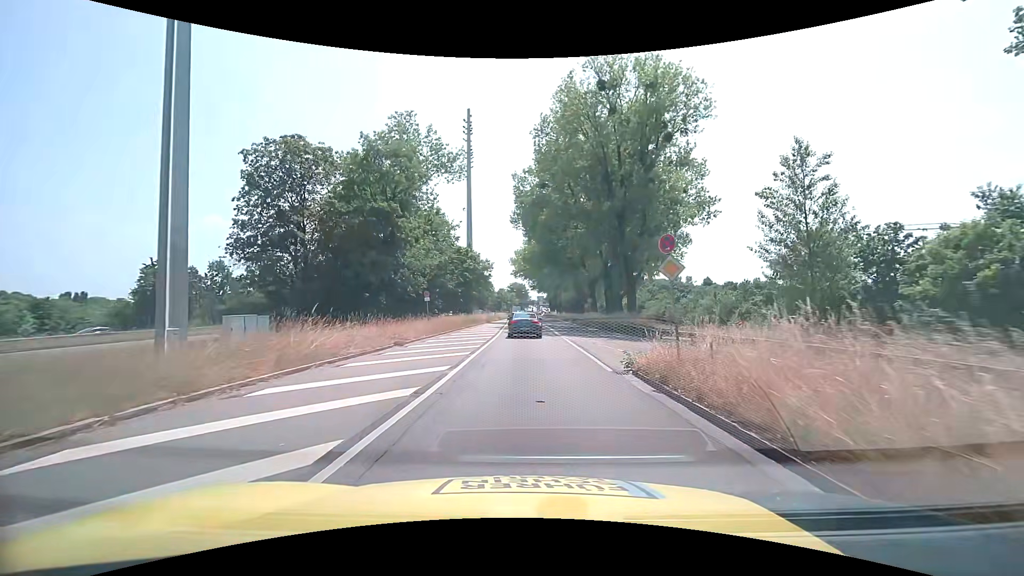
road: trunk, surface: asphalt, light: Day
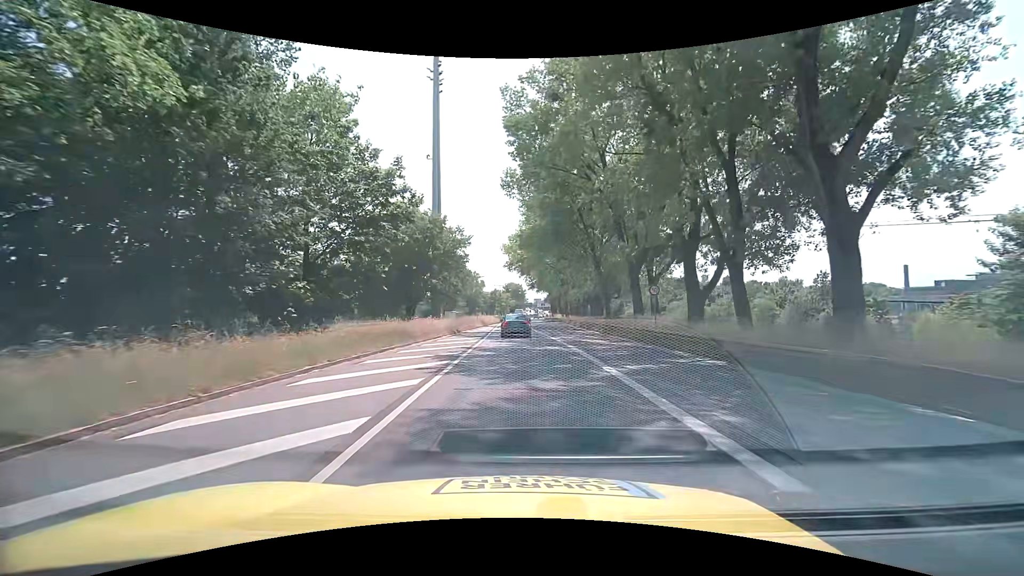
(+0.1, +28.9) m; +1°
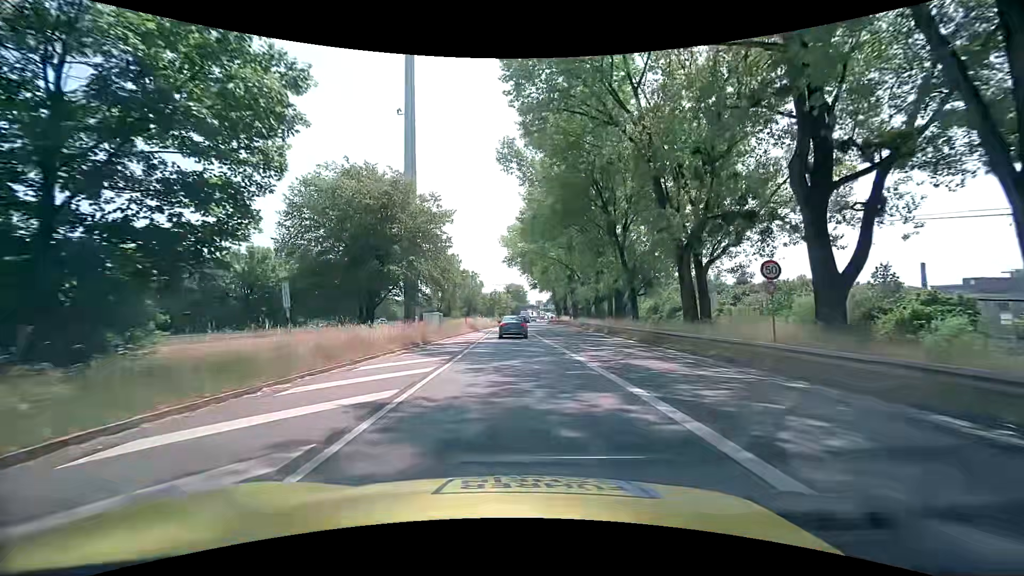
(0.0, +12.8) m; -1°
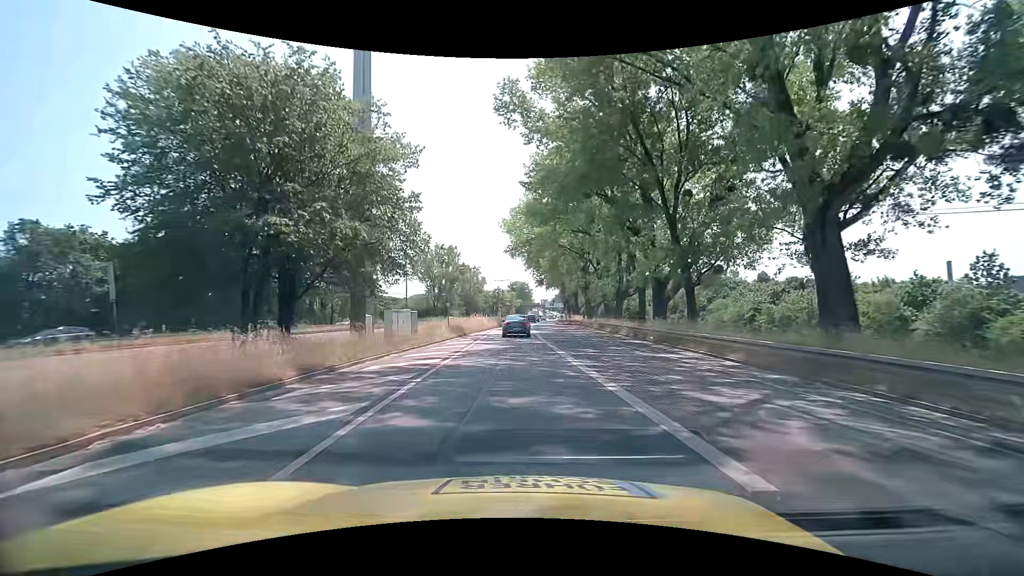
(0.0, +13.5) m; -1°
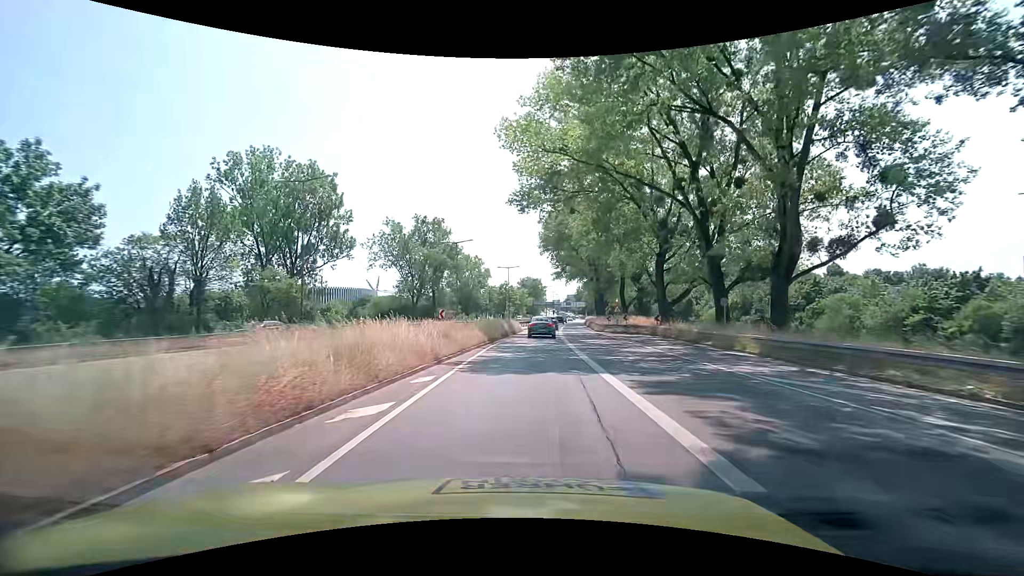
(-0.4, +35.6) m; -1°
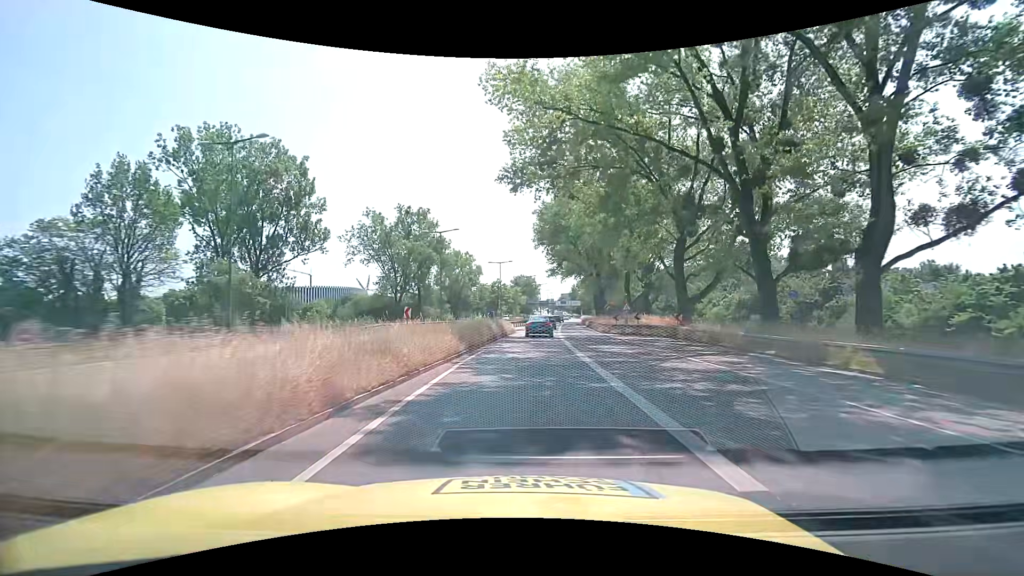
(0.0, +7.2) m; 0°
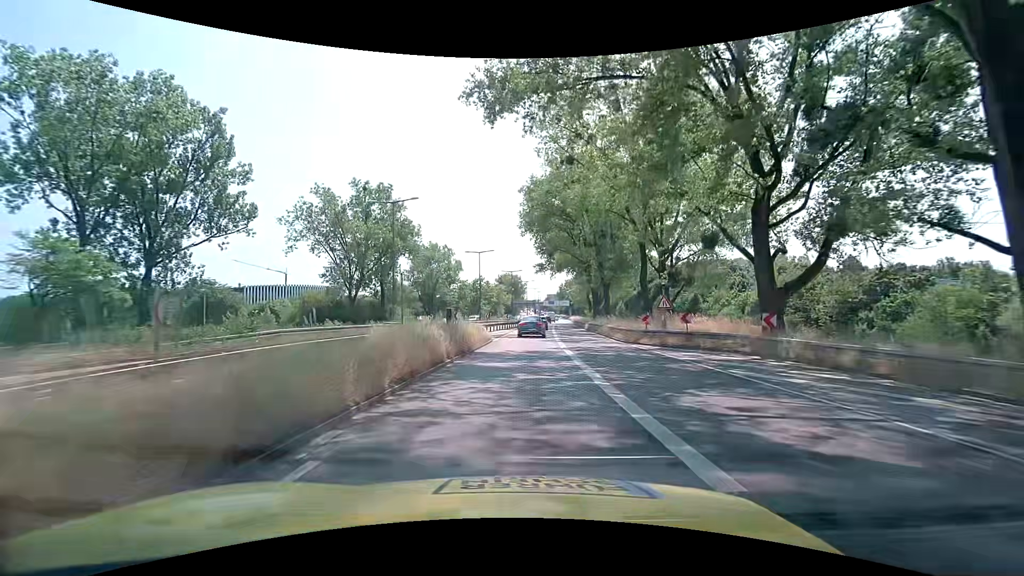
(+0.2, +14.5) m; +2°
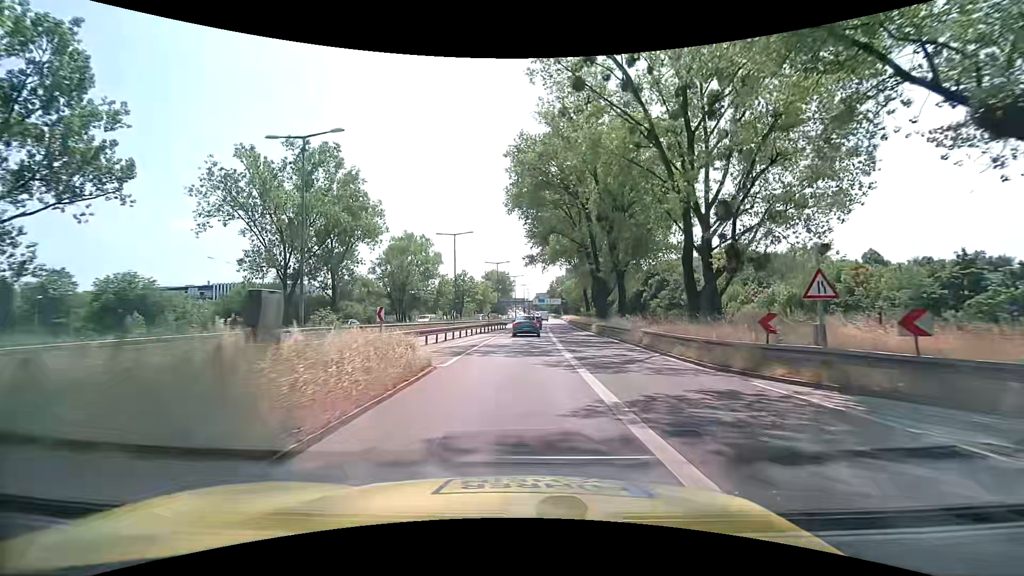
(+0.2, +14.6) m; +2°
(0, +10) (0, +20) (0, +30) (0, +40) (0, +50) (0, +60) (0, +70) (+1, +80) (+1, +90) (+2, +100) m
